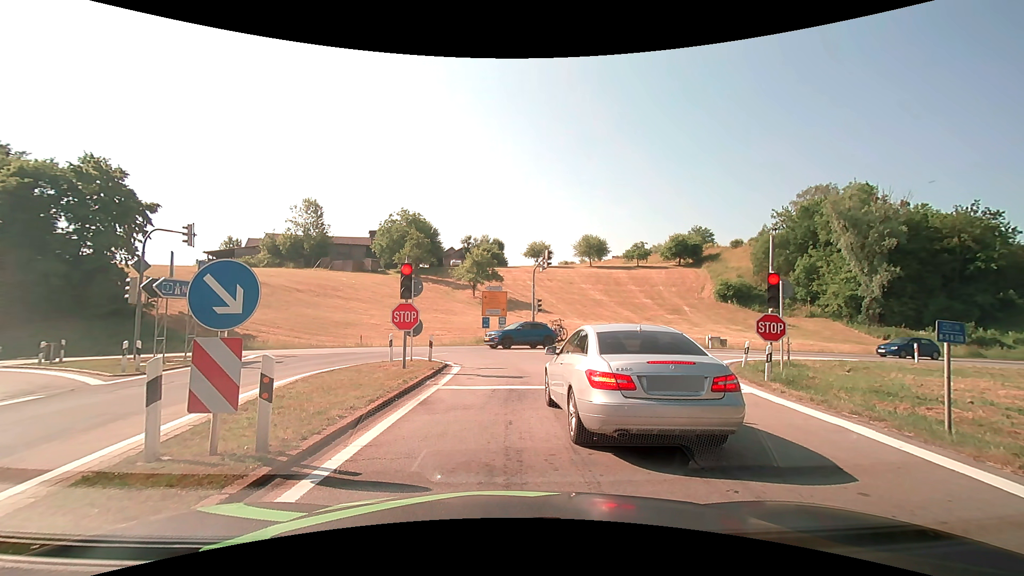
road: motorway_link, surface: asphalt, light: Day
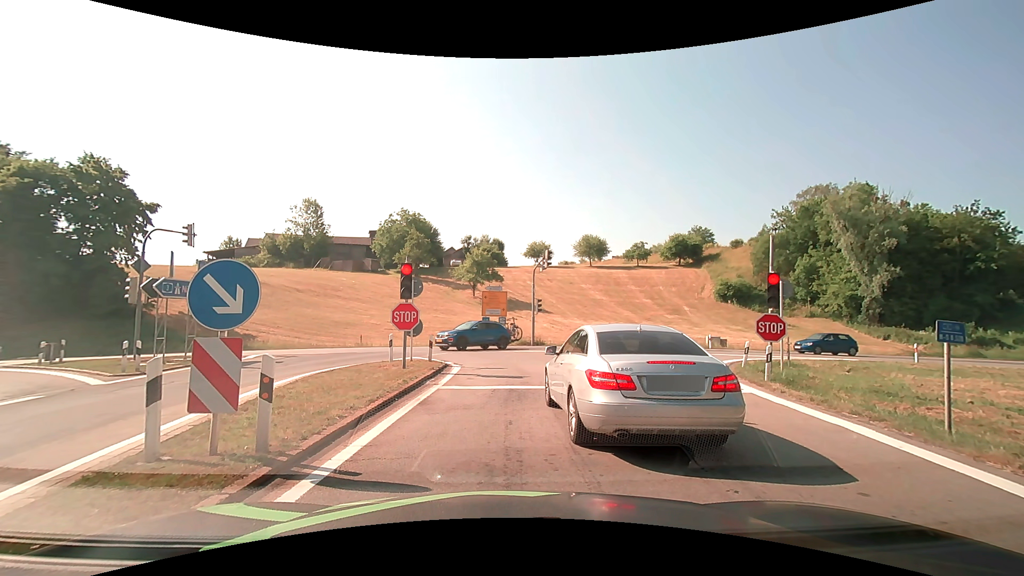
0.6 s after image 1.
(0.0, 0.0) m; 0°
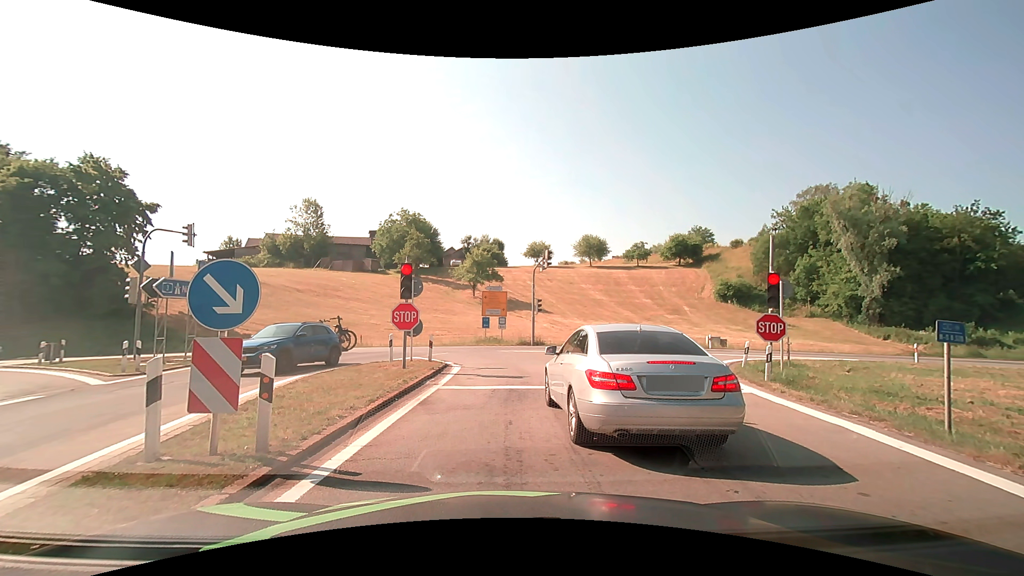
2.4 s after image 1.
(0.0, 0.0) m; 0°
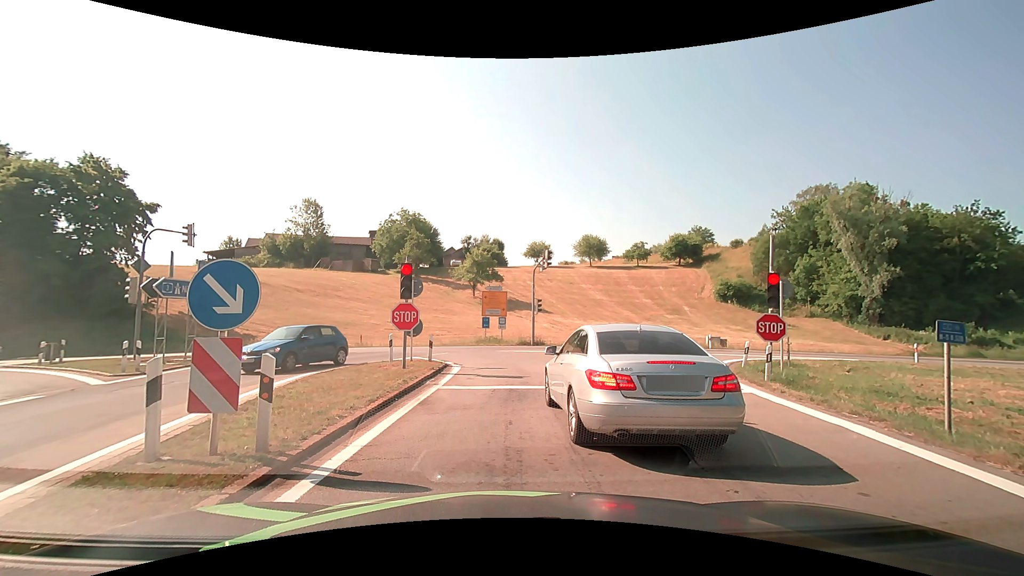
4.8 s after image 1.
(0.0, 0.0) m; 0°
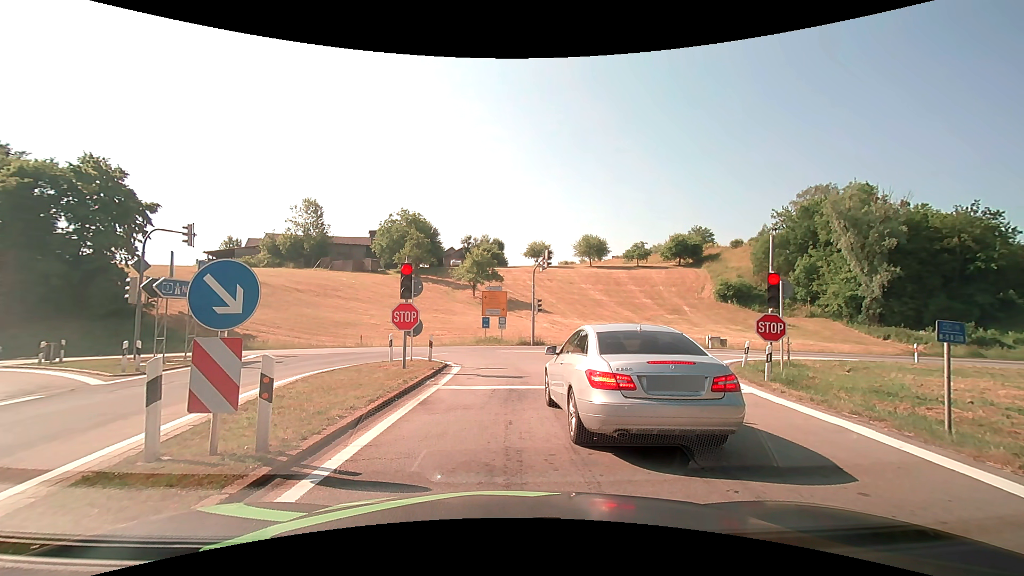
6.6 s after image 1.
(0.0, 0.0) m; 0°
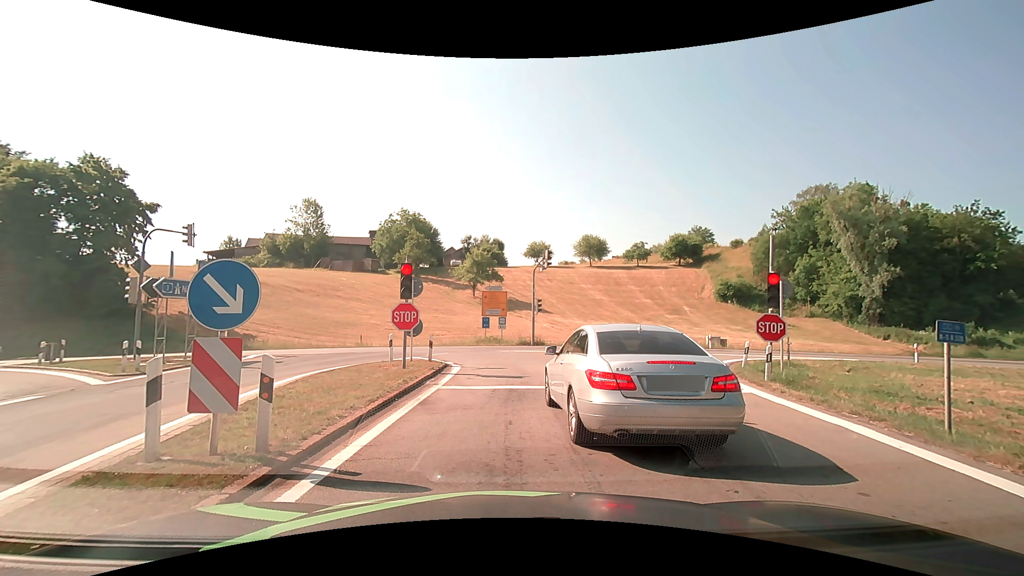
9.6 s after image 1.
(0.0, 0.0) m; 0°
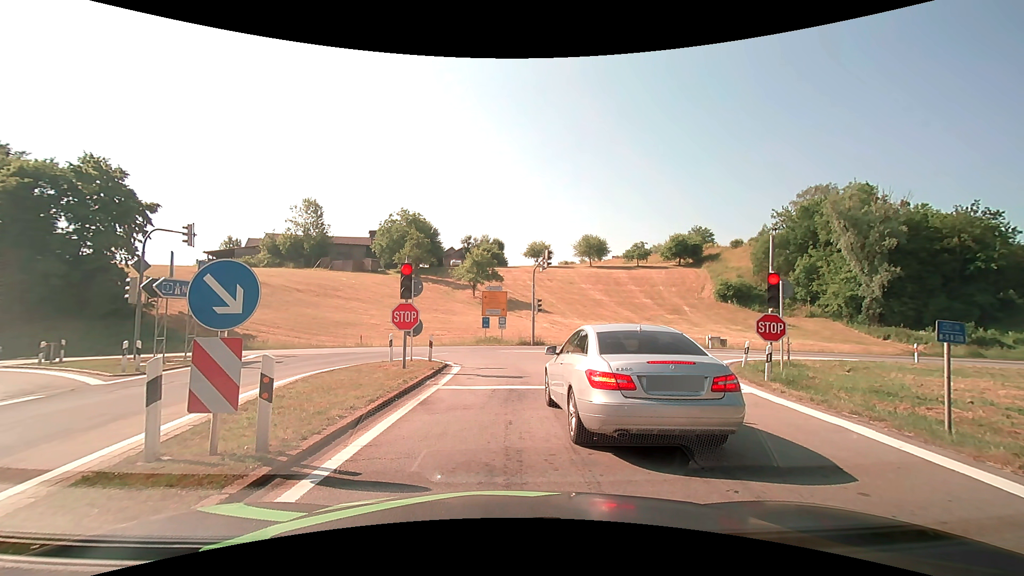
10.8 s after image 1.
(0.0, 0.0) m; 0°
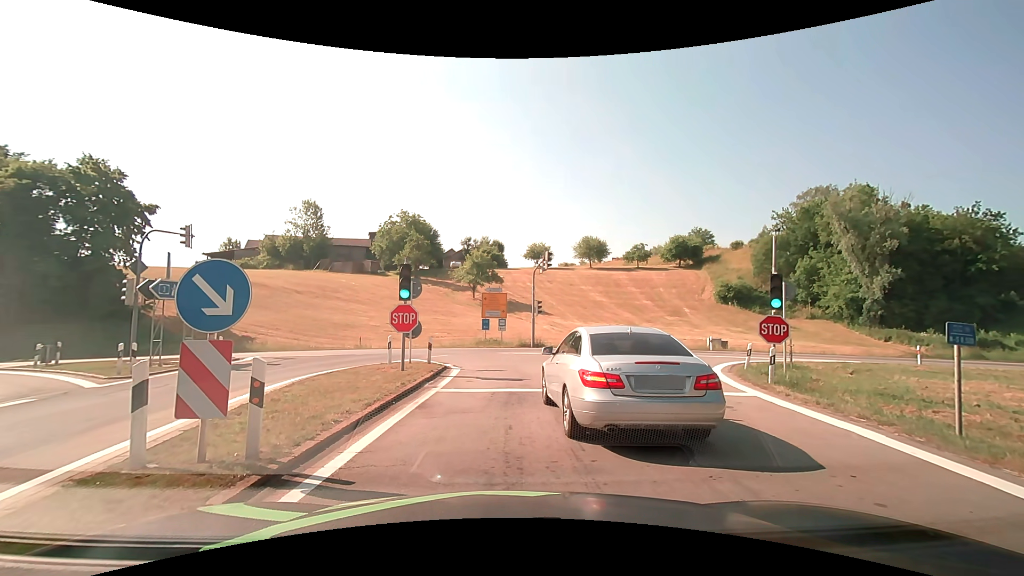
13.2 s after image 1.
(0.0, +0.2) m; 0°
(0, +10) (0, +20) (-4, +29) (-13, +34) (-23, +35) (-33, +35) (-43, +34) (-53, +34) (-63, +34) (-73, +33) m
